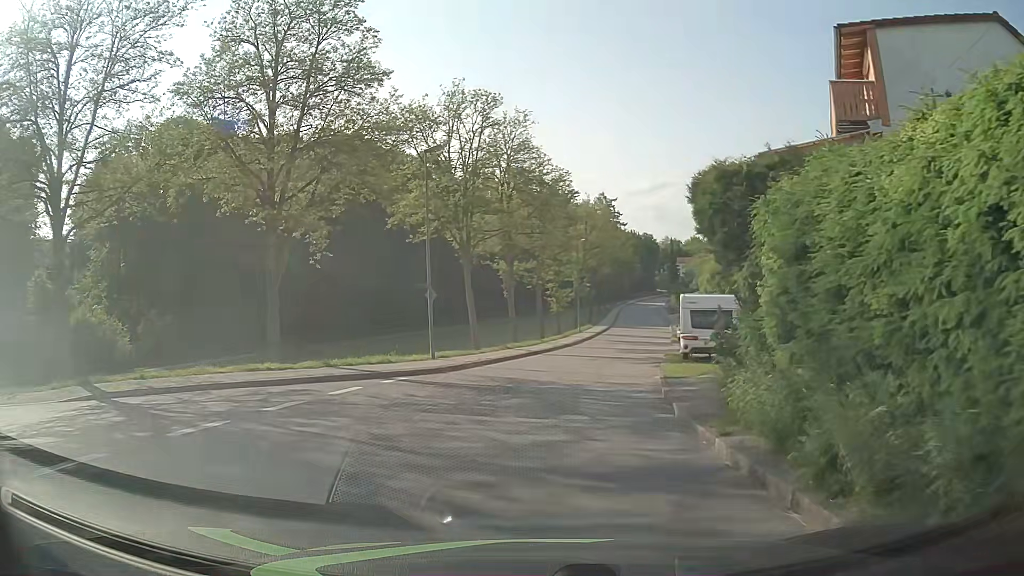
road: unclassified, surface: asphalt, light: Day
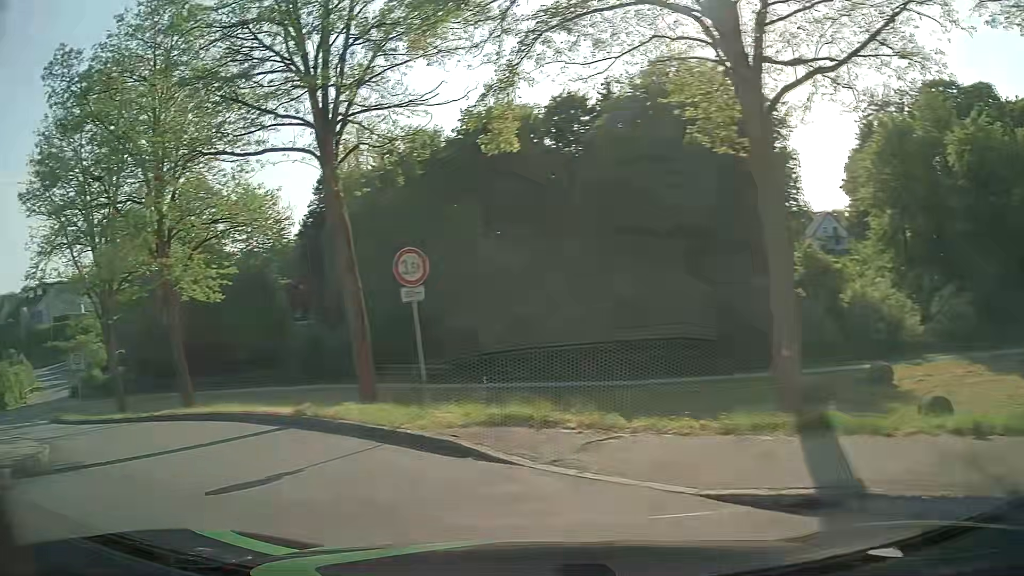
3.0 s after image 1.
(-5.5, +10.6) m; -70°
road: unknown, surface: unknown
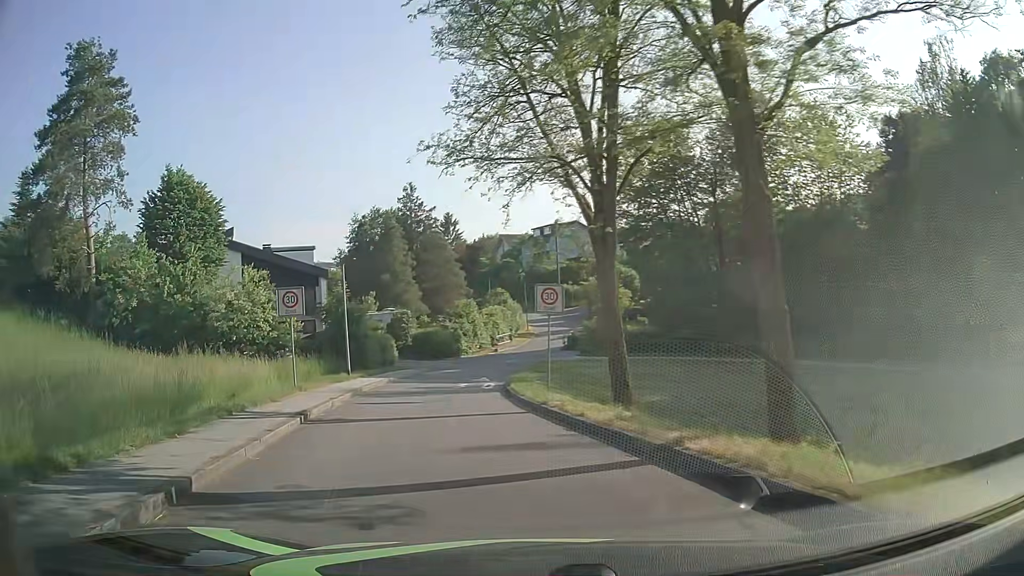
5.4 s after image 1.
(-6.5, +12.4) m; -46°
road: residential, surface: asphalt
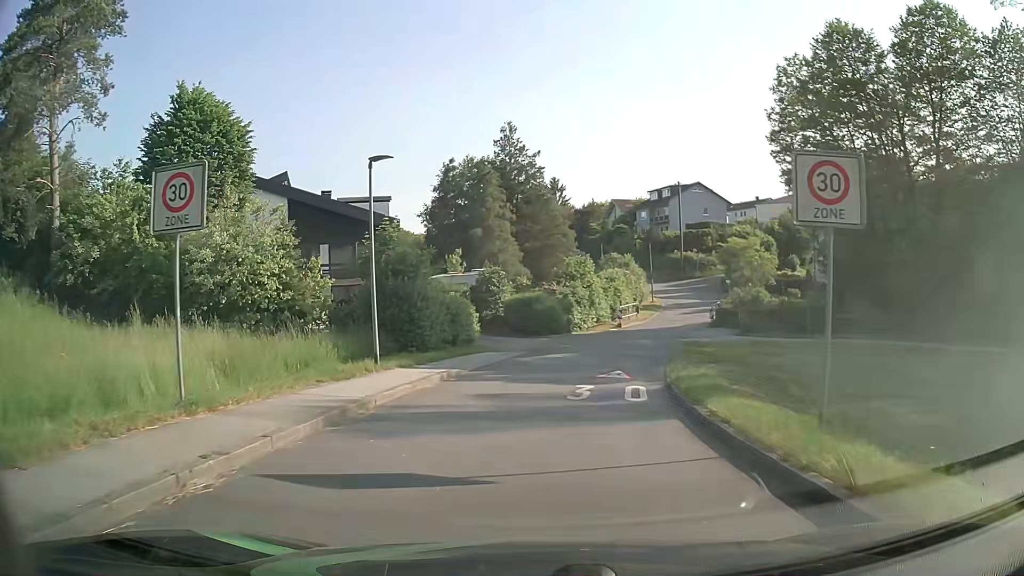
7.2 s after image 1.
(-1.4, +13.0) m; -8°
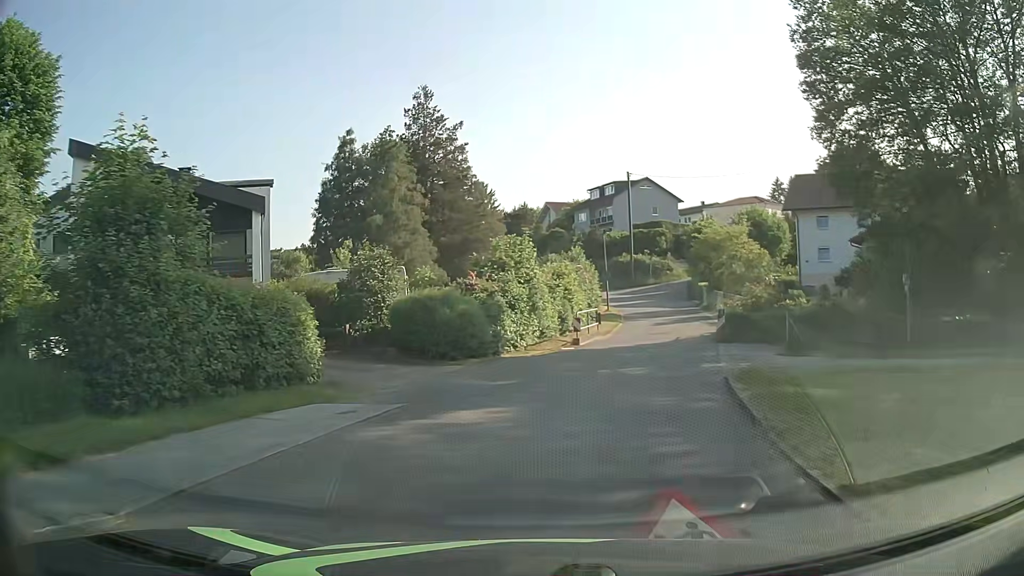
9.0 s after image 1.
(+0.5, +13.1) m; +7°
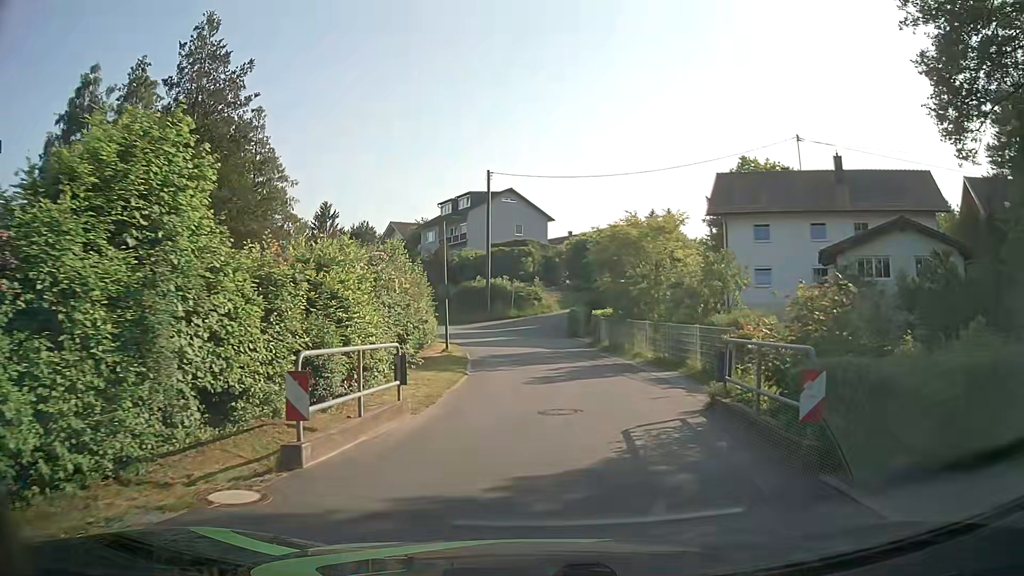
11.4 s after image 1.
(+1.8, +16.9) m; +12°
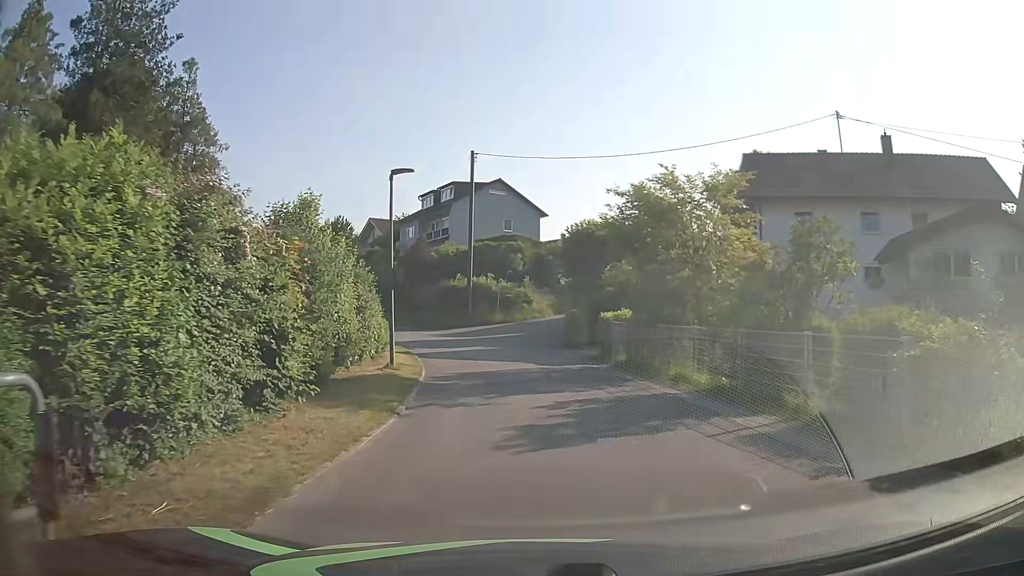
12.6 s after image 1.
(0.0, +8.0) m; +1°
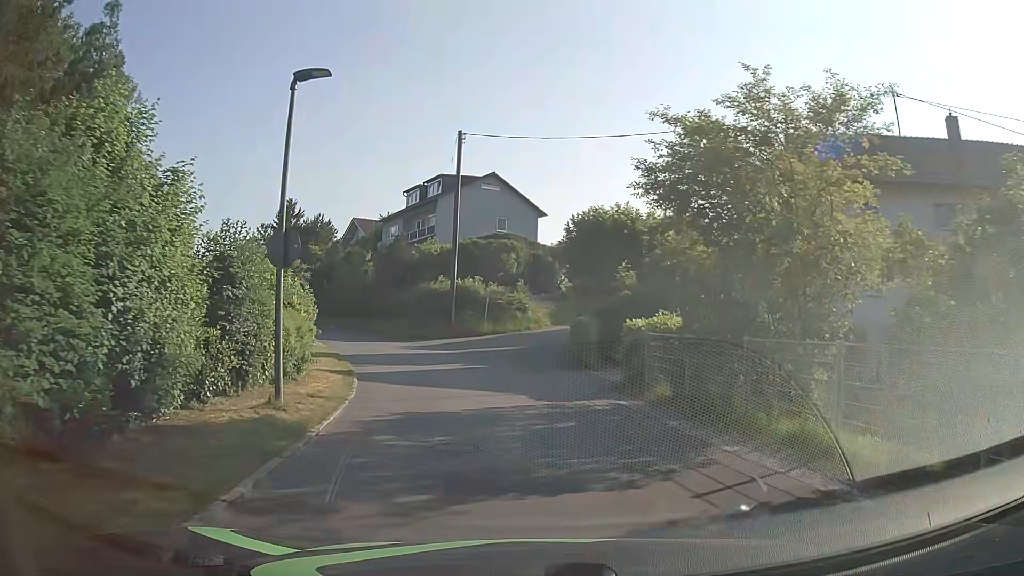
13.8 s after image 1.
(0.0, +7.3) m; 0°
